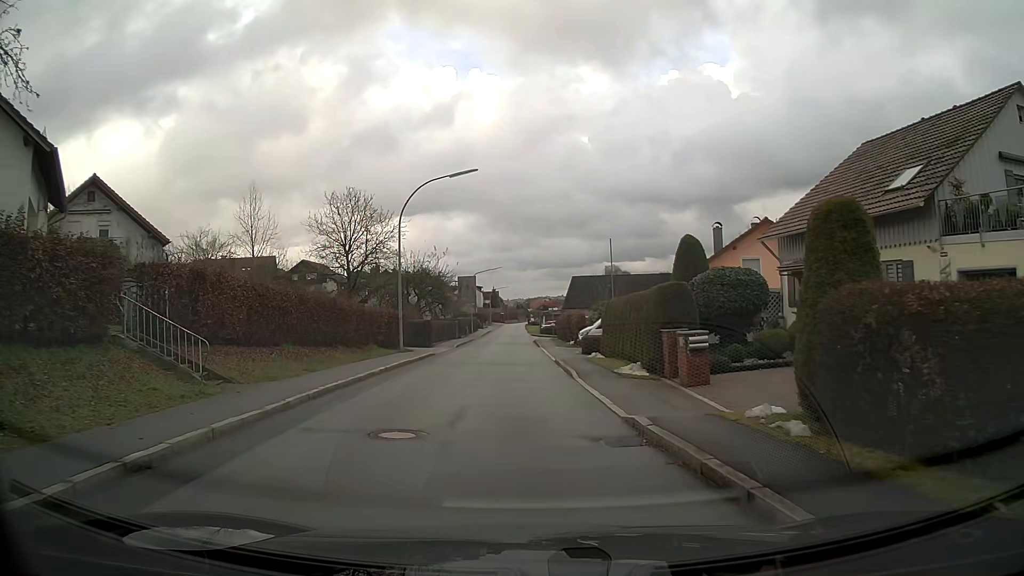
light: Day
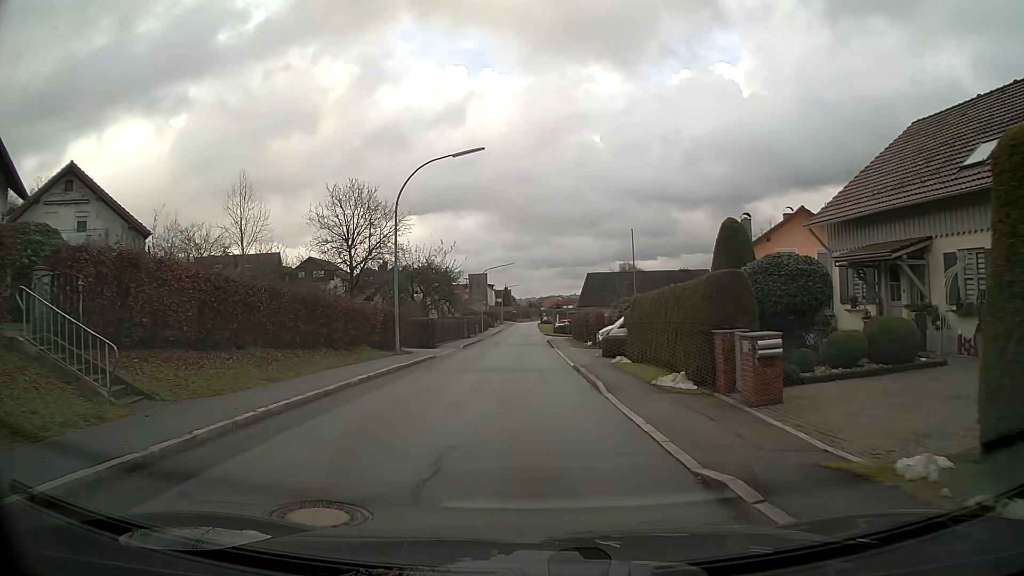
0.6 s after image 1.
(0.0, +3.6) m; 0°
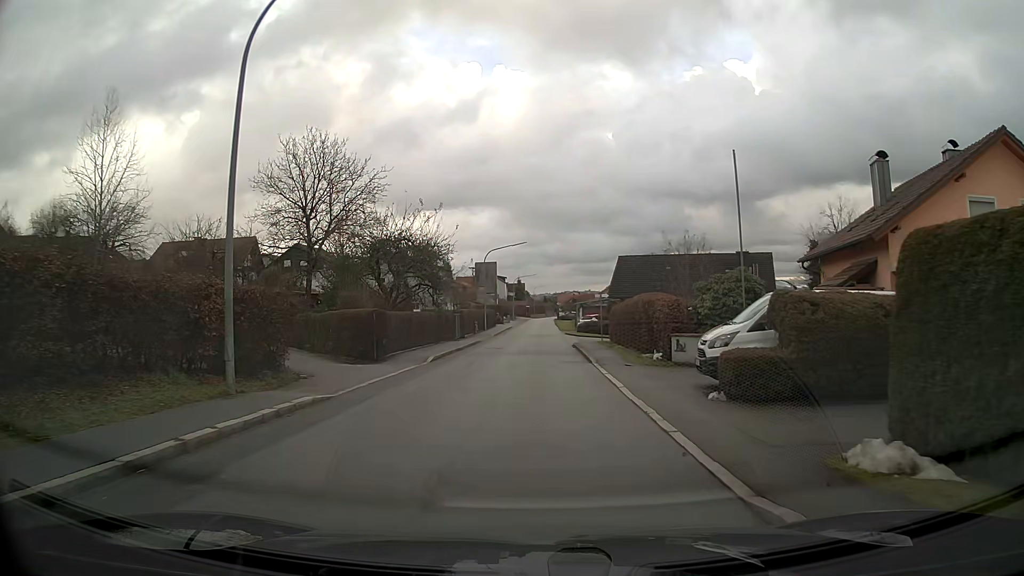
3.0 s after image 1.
(-0.2, +16.1) m; -1°
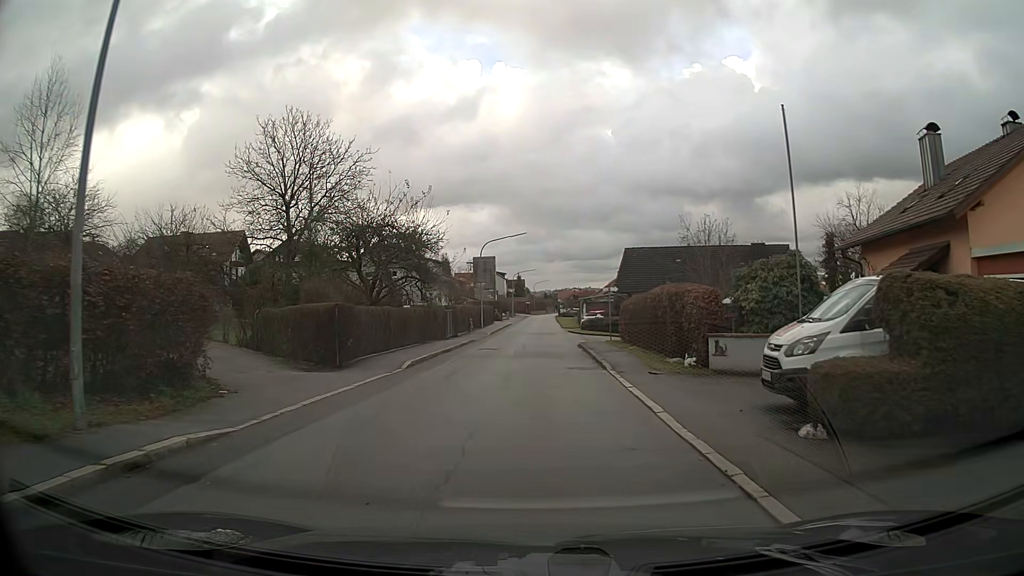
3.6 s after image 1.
(0.0, +4.1) m; 0°
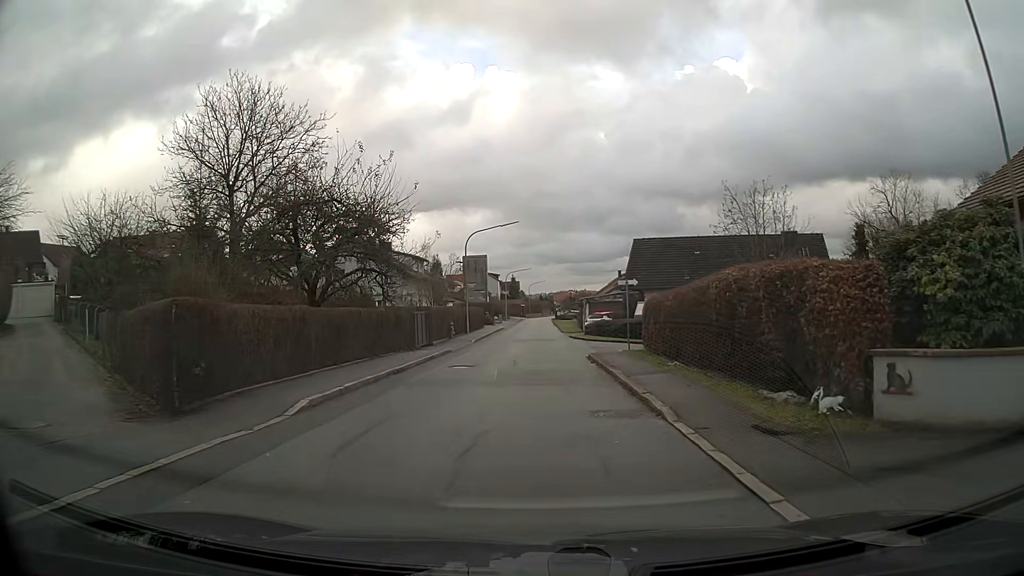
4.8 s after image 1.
(0.0, +7.9) m; 0°
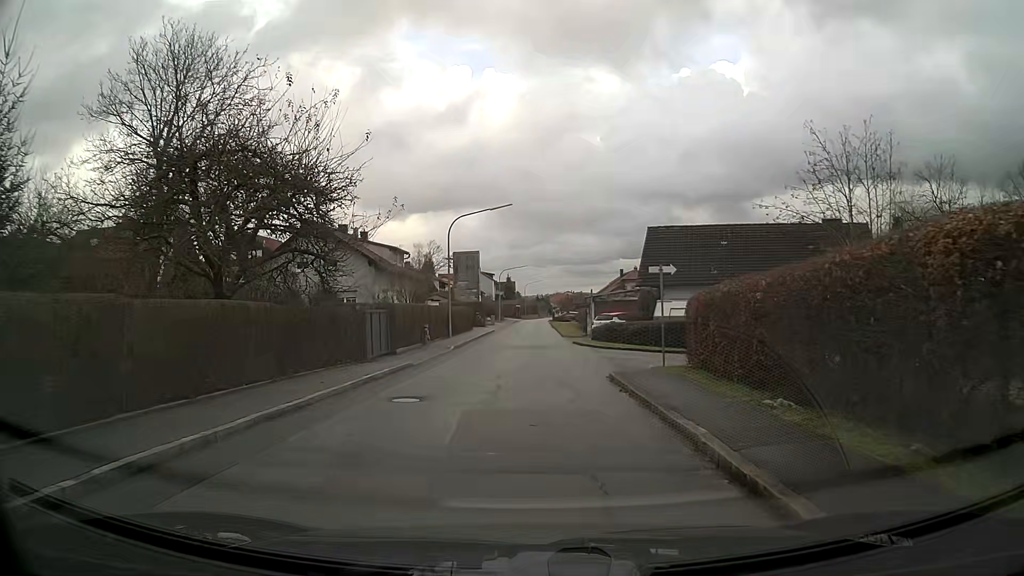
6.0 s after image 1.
(0.0, +7.5) m; 0°
